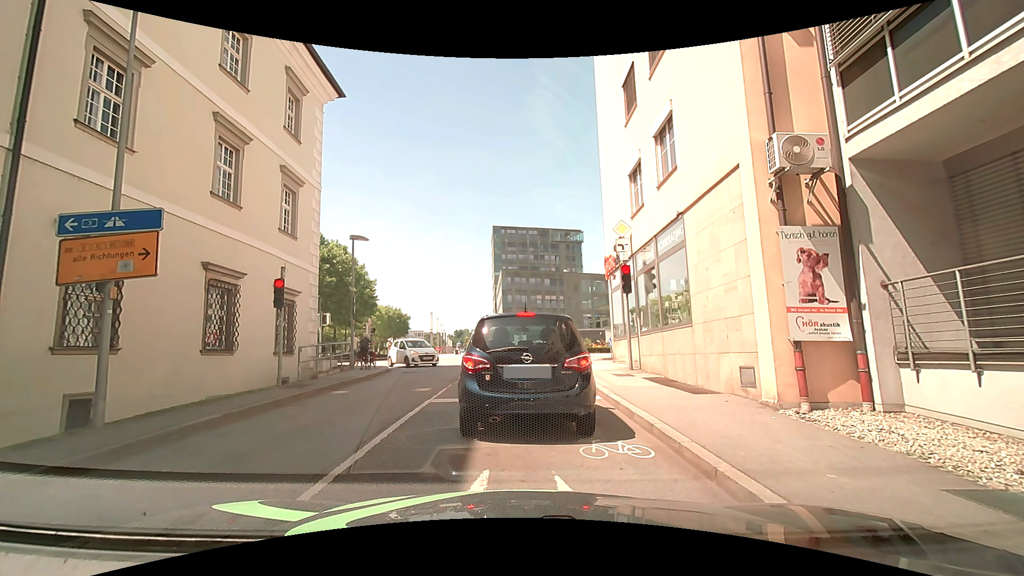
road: unclassified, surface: asphalt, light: Day
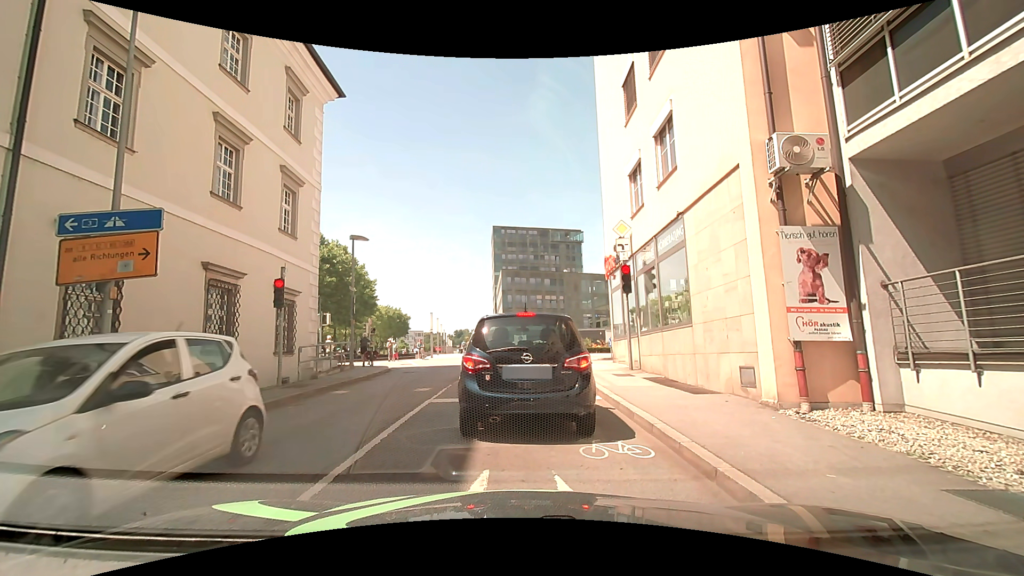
(0.0, 0.0) m; 0°
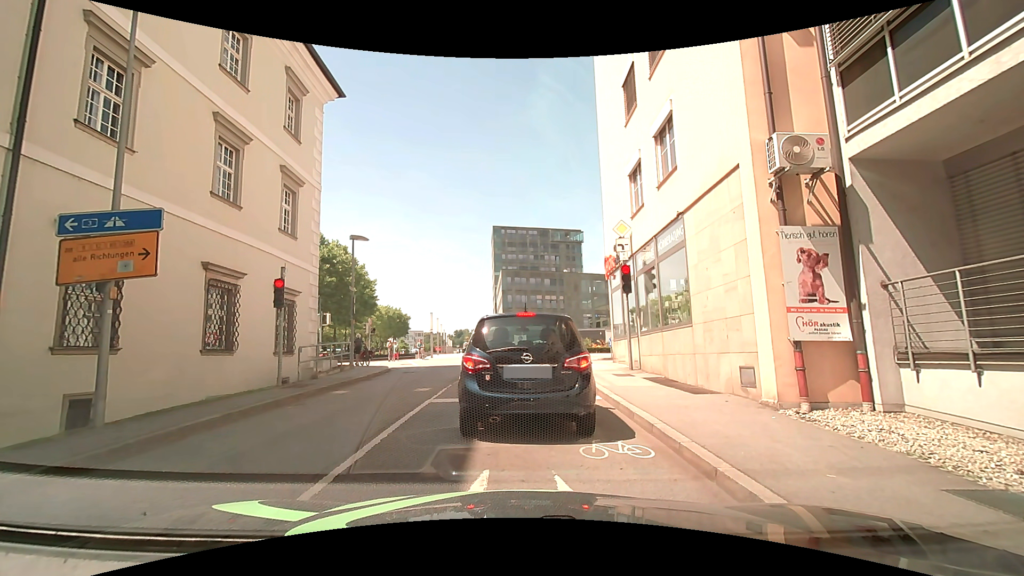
(0.0, 0.0) m; 0°
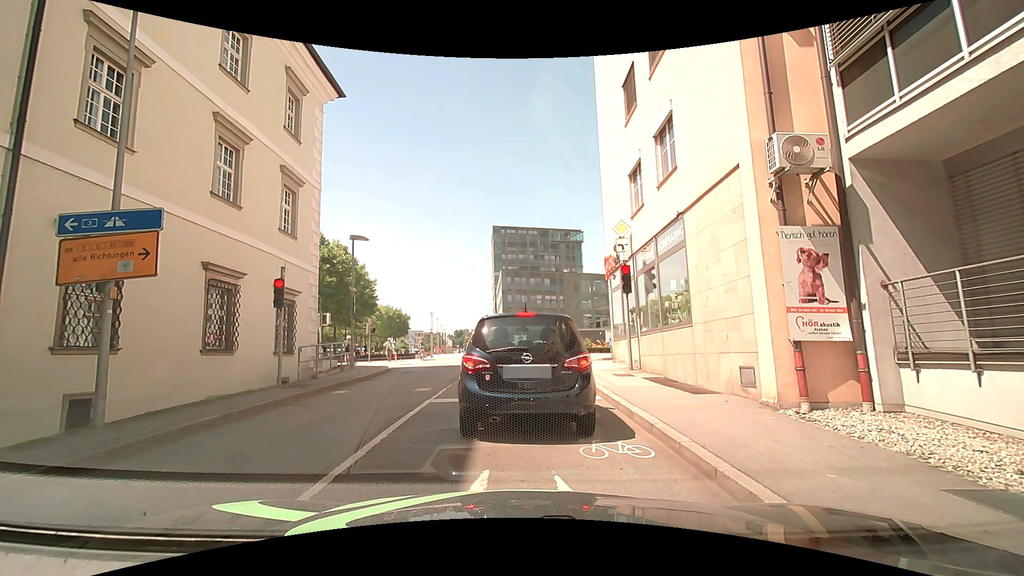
(0.0, 0.0) m; 0°
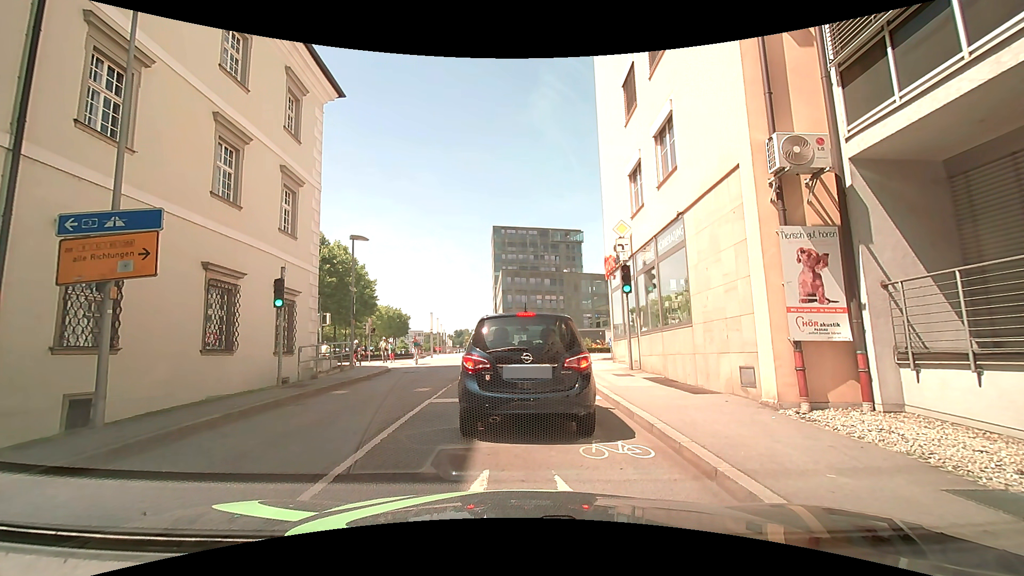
(0.0, 0.0) m; 0°
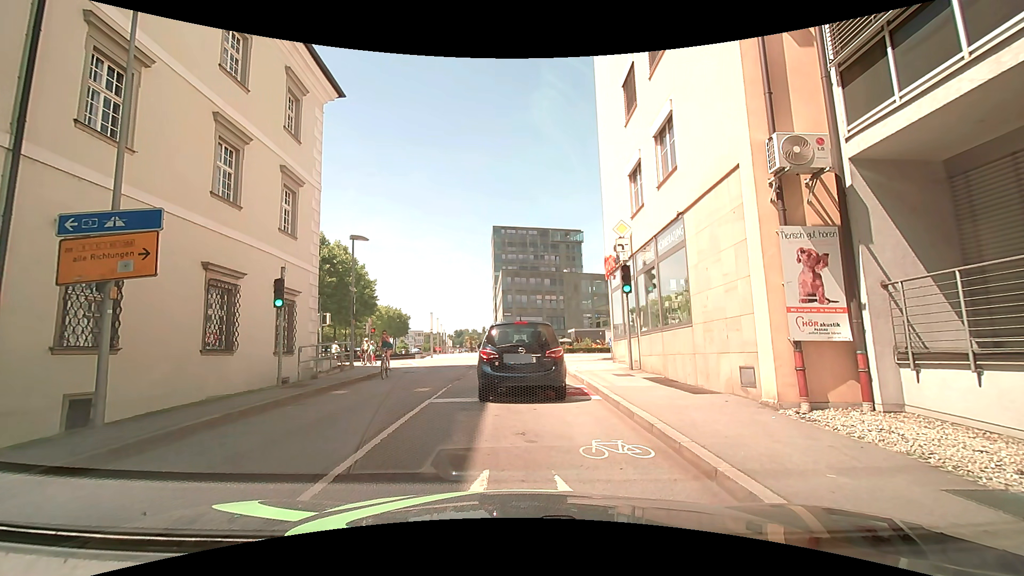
(0.0, 0.0) m; 0°
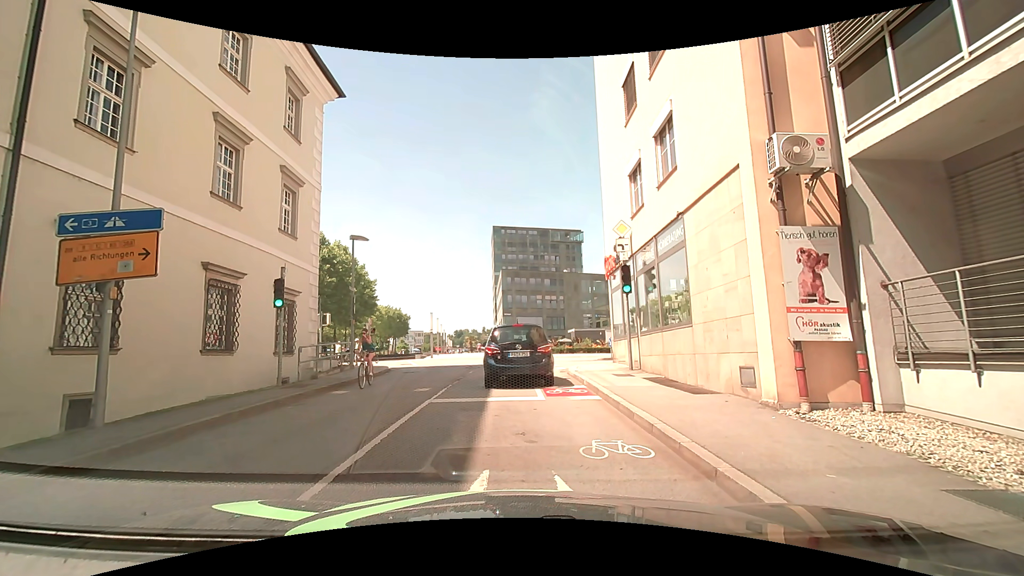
(0.0, 0.0) m; 0°
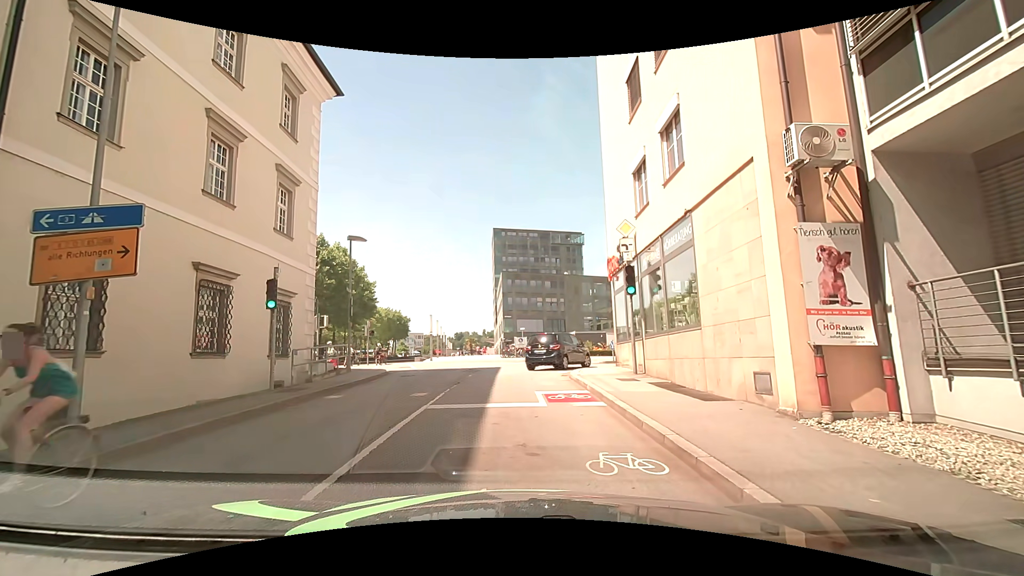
(0.0, +0.5) m; 0°
